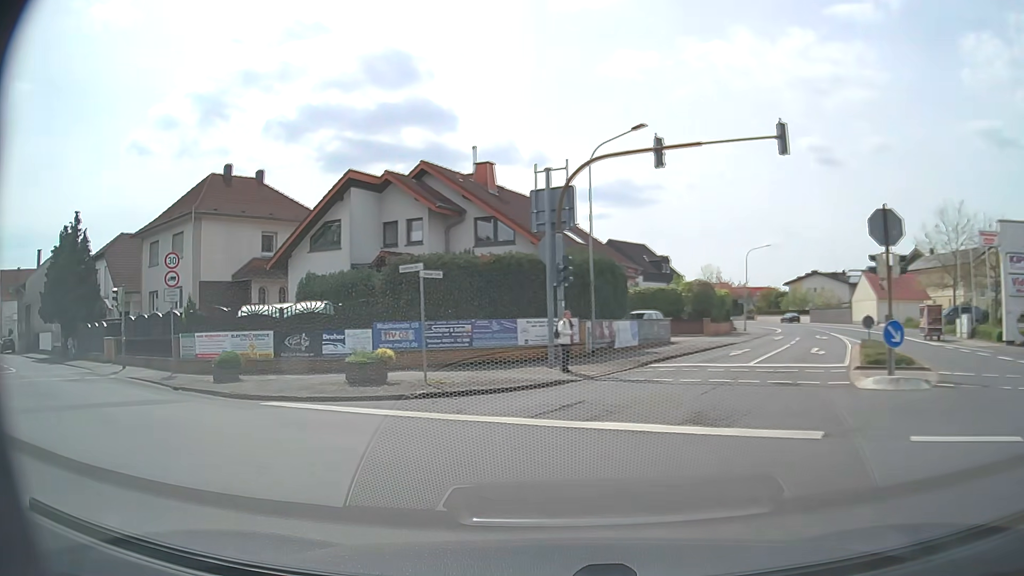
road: secondary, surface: asphalt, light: Day
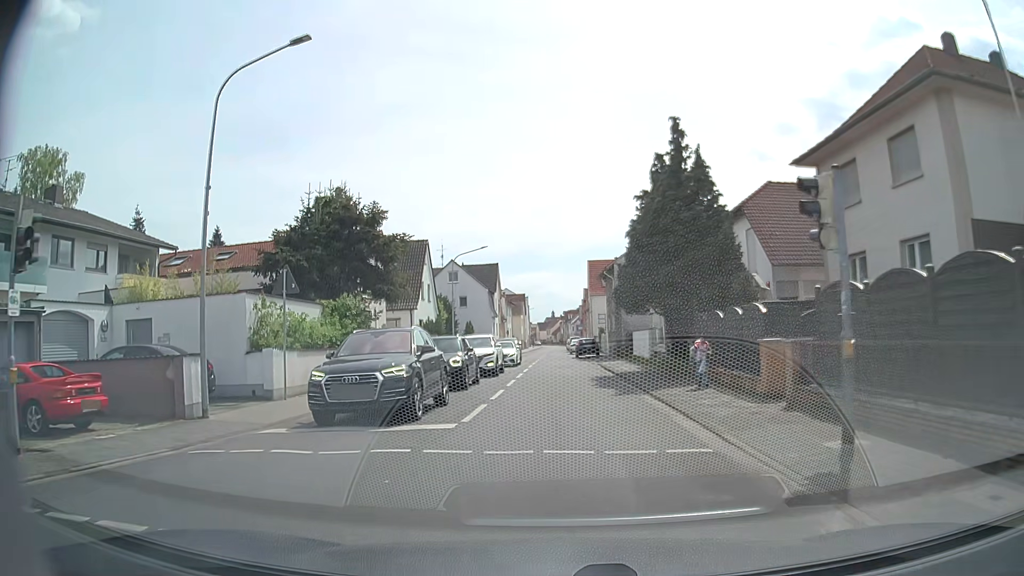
(-11.3, +15.7) m; -55°
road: tertiary
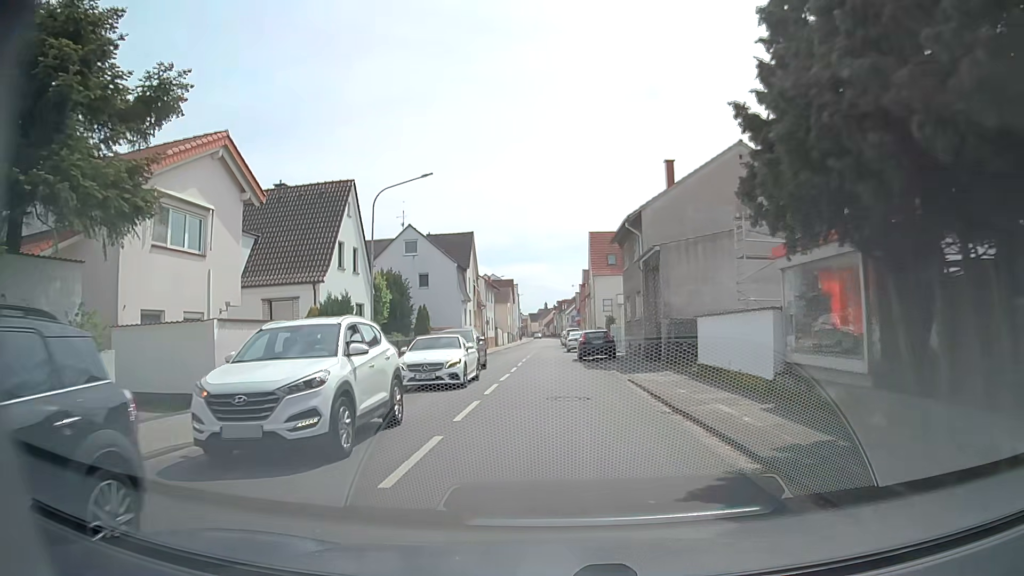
(+0.1, +18.5) m; +1°
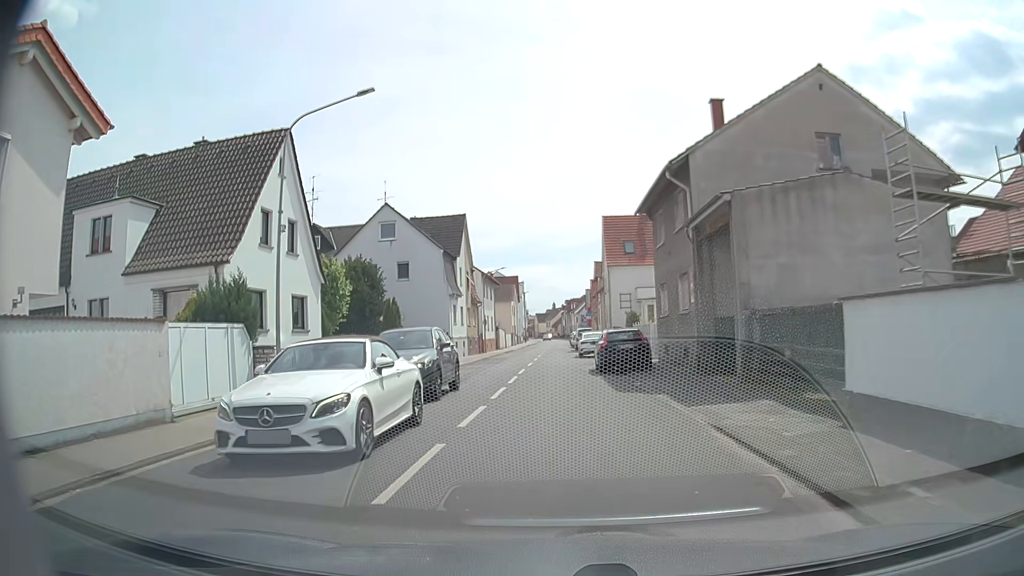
(0.0, +9.8) m; -1°
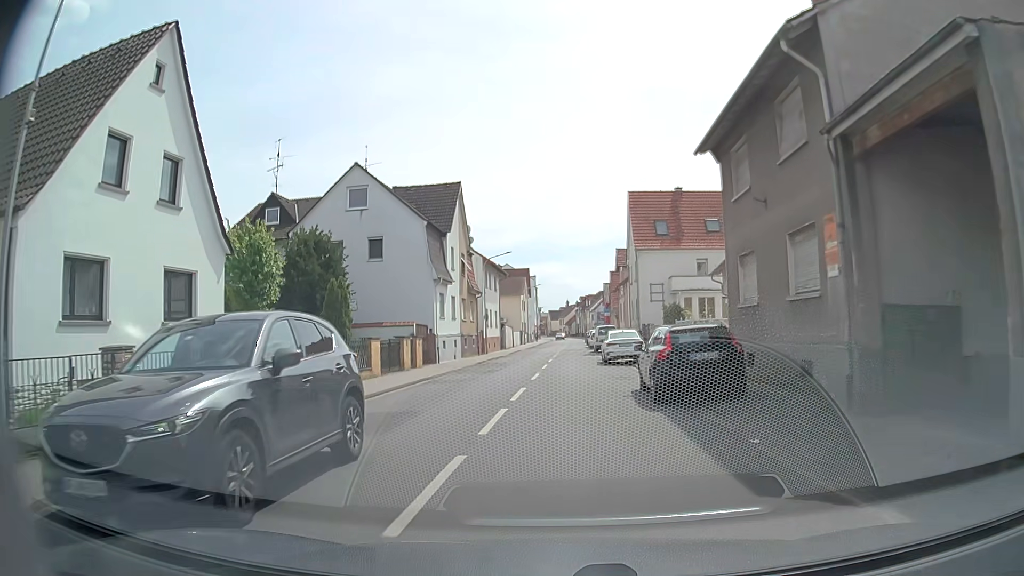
(-0.1, +10.1) m; -1°
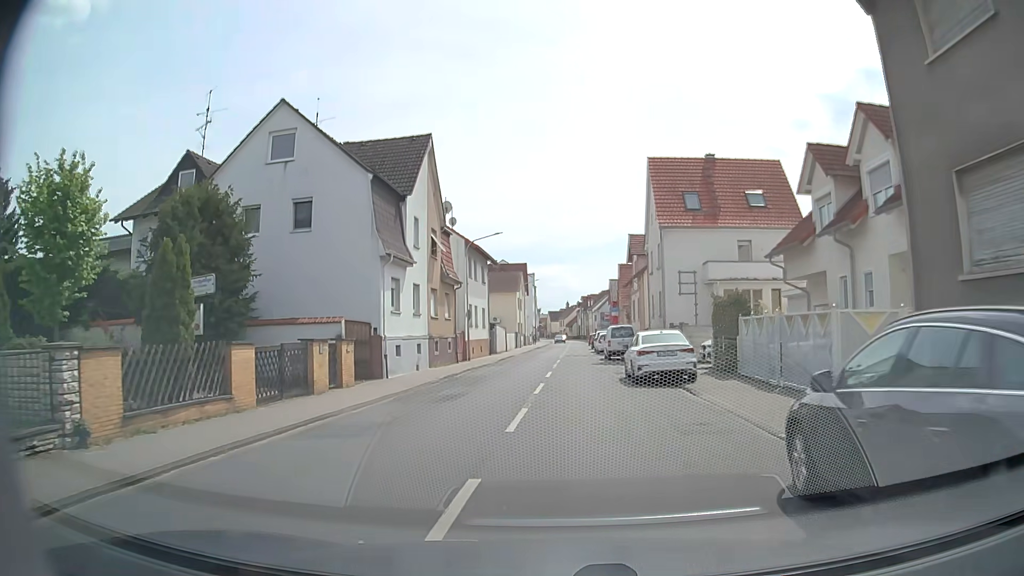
(0.0, +10.4) m; 0°
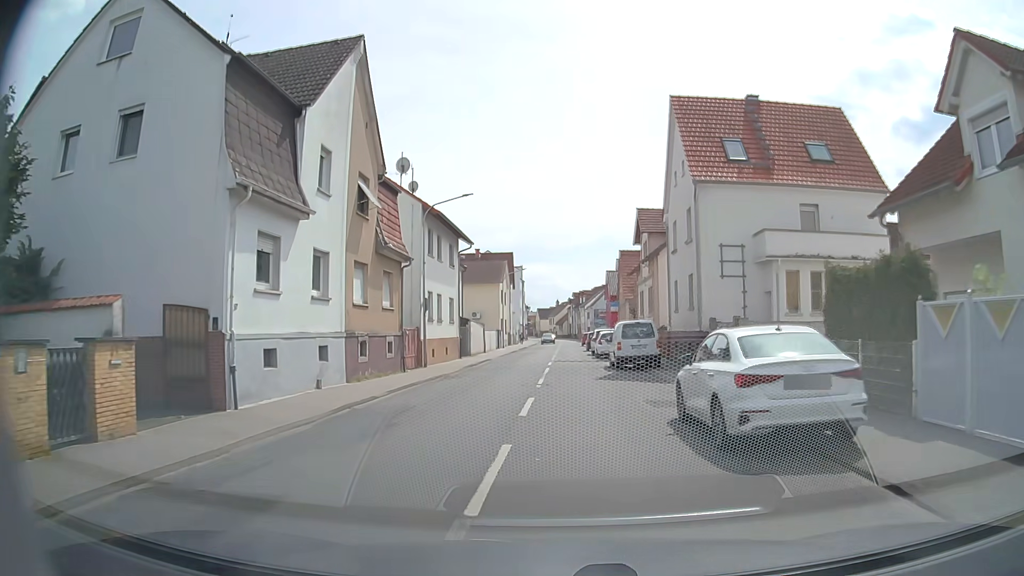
(+0.1, +10.7) m; +1°
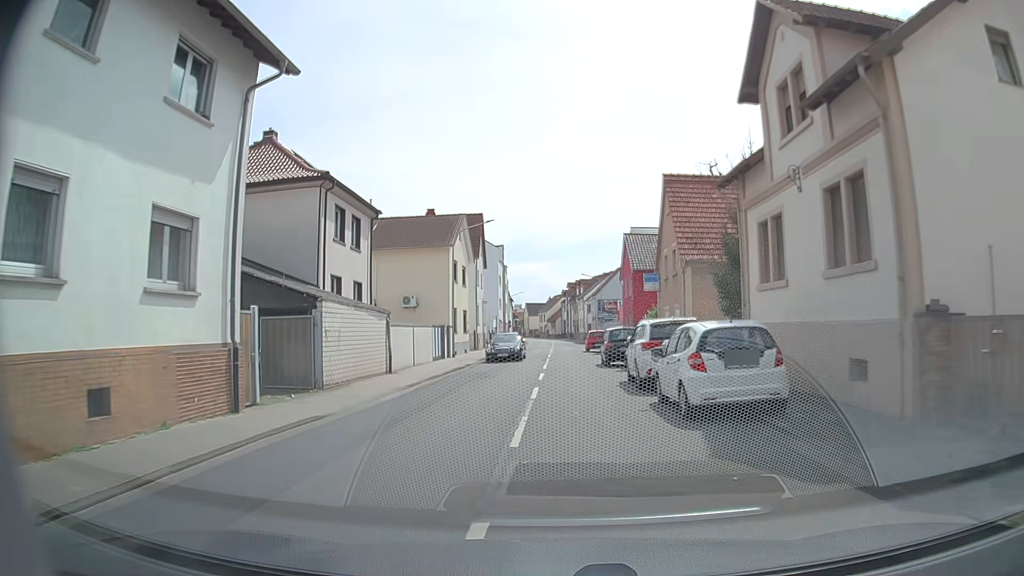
(0.0, +27.6) m; -1°
(0, +10) (0, +20) (+1, +30) (+1, +40) (+1, +50) (+2, +60) (+2, +70) (+3, +80) (+3, +90) (+3, +100) m
